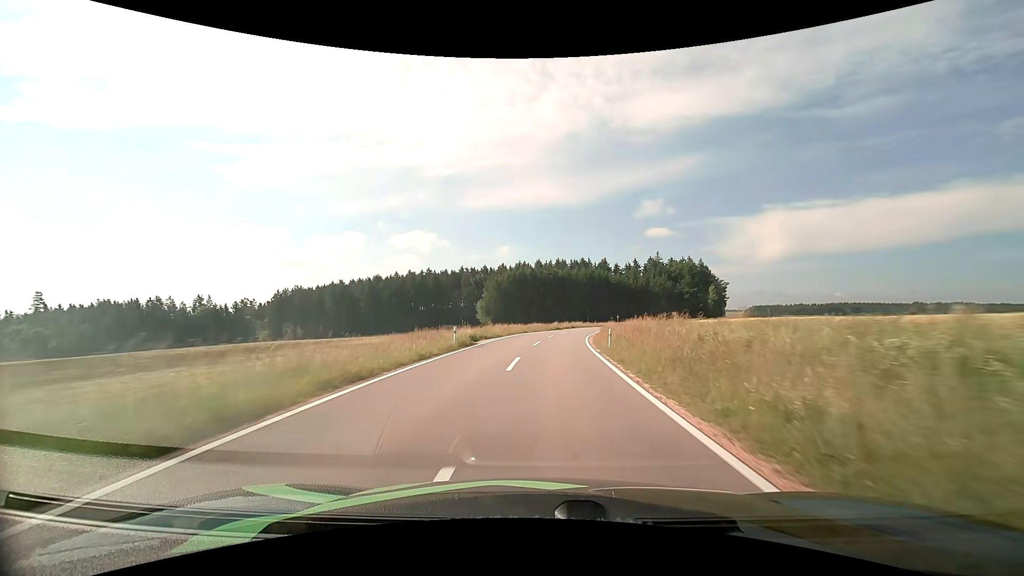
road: tertiary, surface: asphalt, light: Day
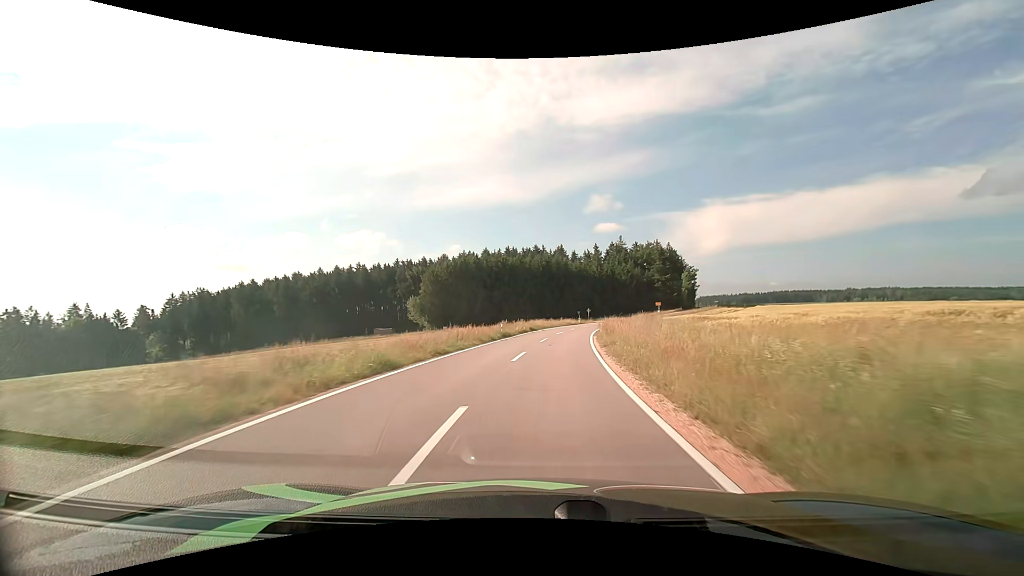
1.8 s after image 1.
(+1.3, +32.7) m; +5°
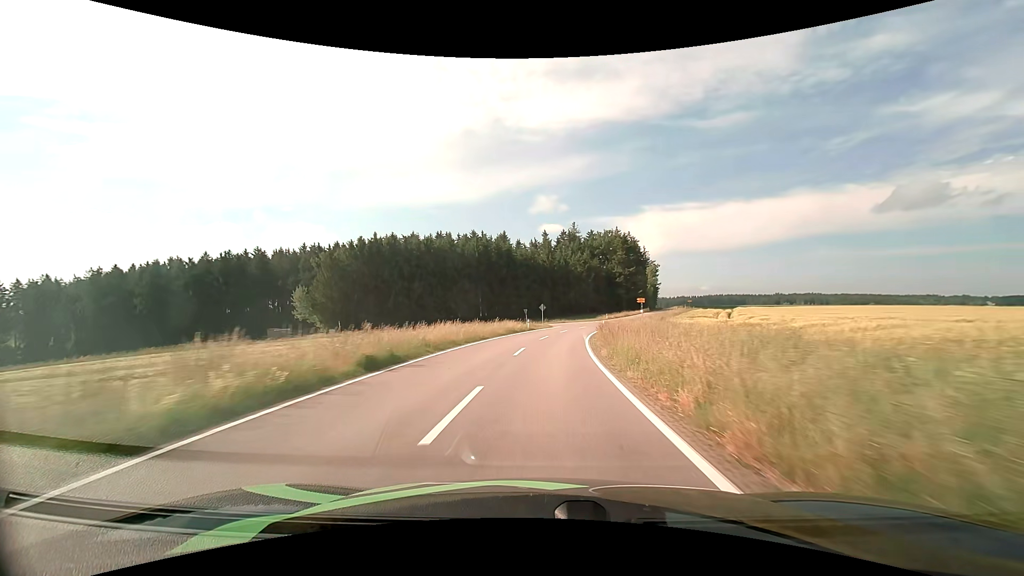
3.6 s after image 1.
(+1.8, +33.9) m; +6°
(0, +10) (+1, +20) (+1, +30) (+3, +40) (+5, +50) (+7, +59) (+10, +69) (+13, +78) (+17, +88) (+21, +97) m
